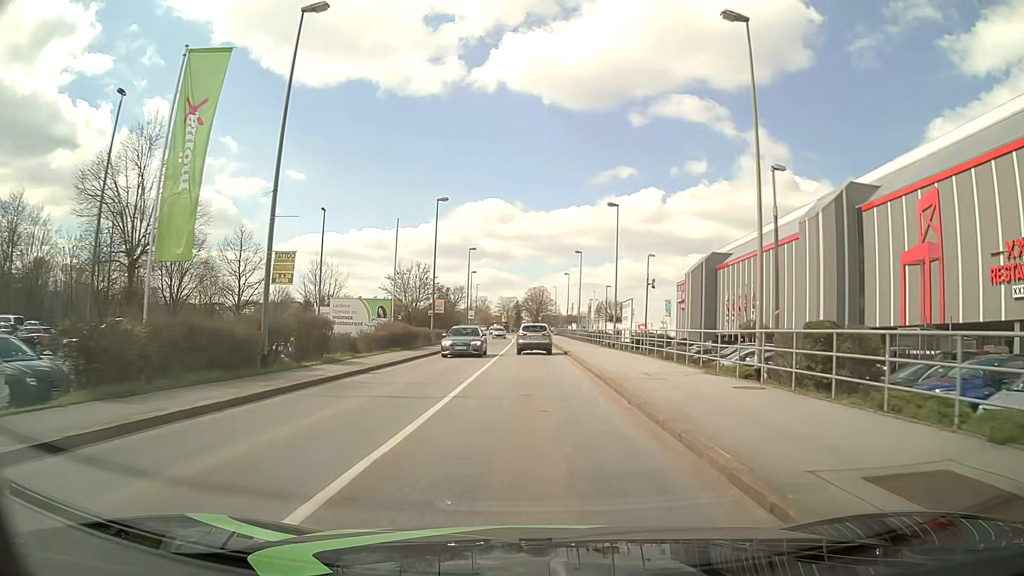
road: tertiary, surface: asphalt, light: Day
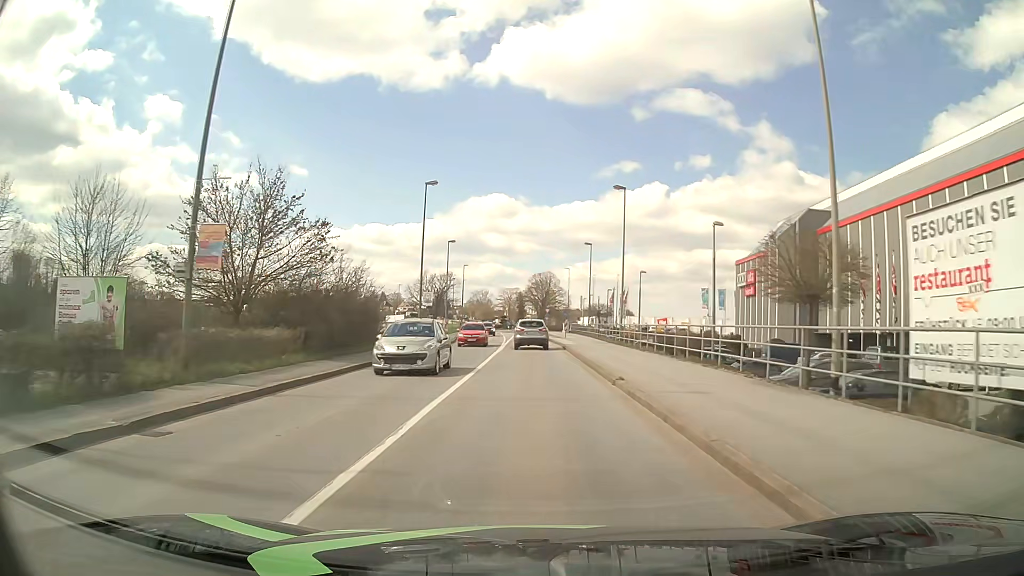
(-0.1, +34.4) m; 0°
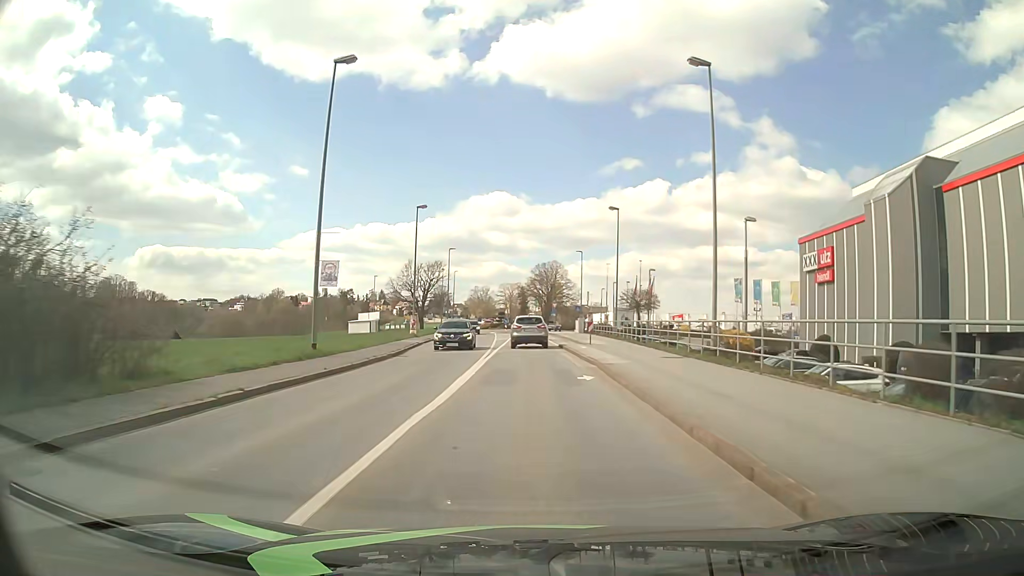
(0.0, +21.5) m; 0°
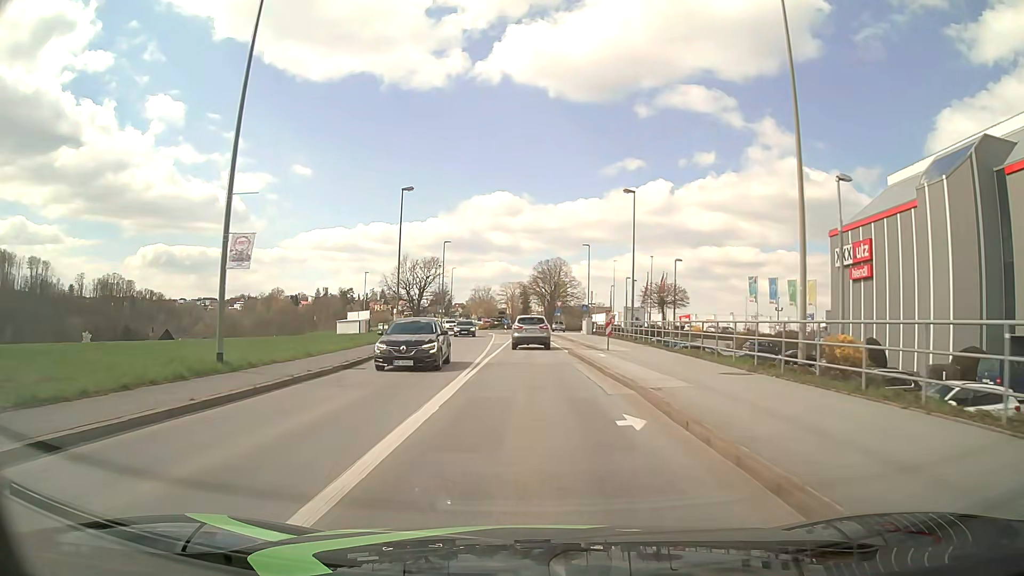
(0.0, +7.1) m; 0°
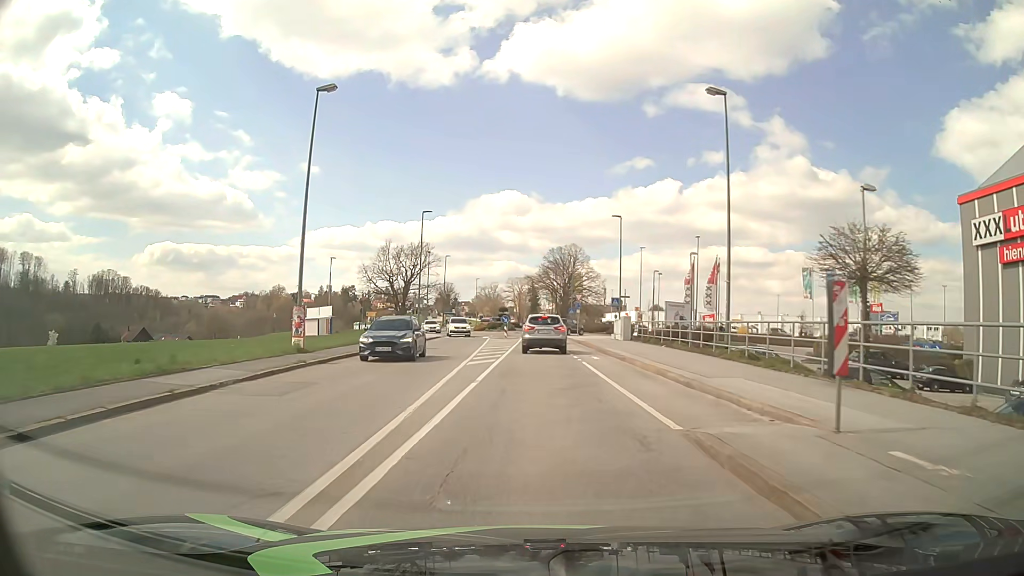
(-0.1, +20.3) m; 0°
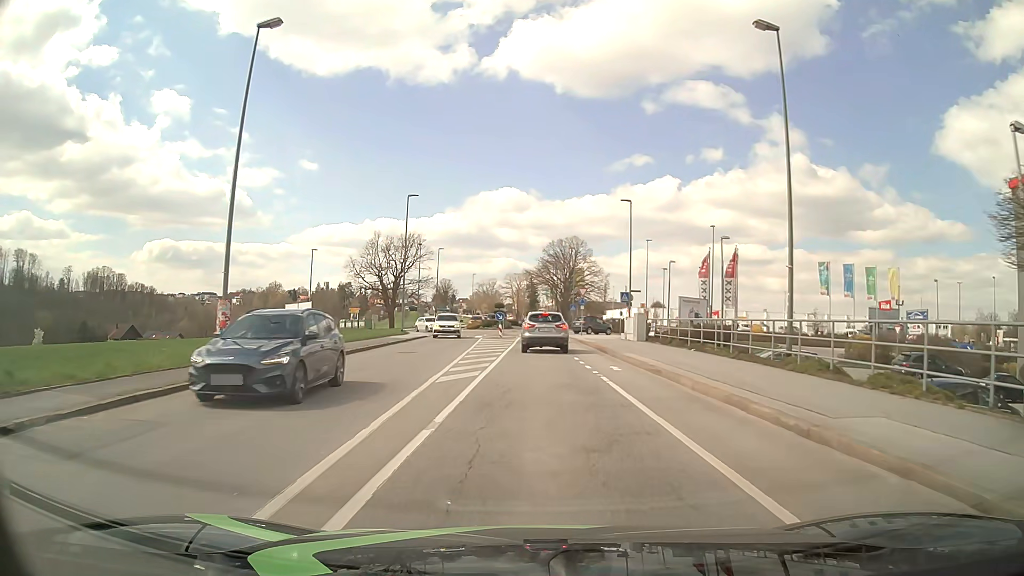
(0.0, +6.1) m; 0°
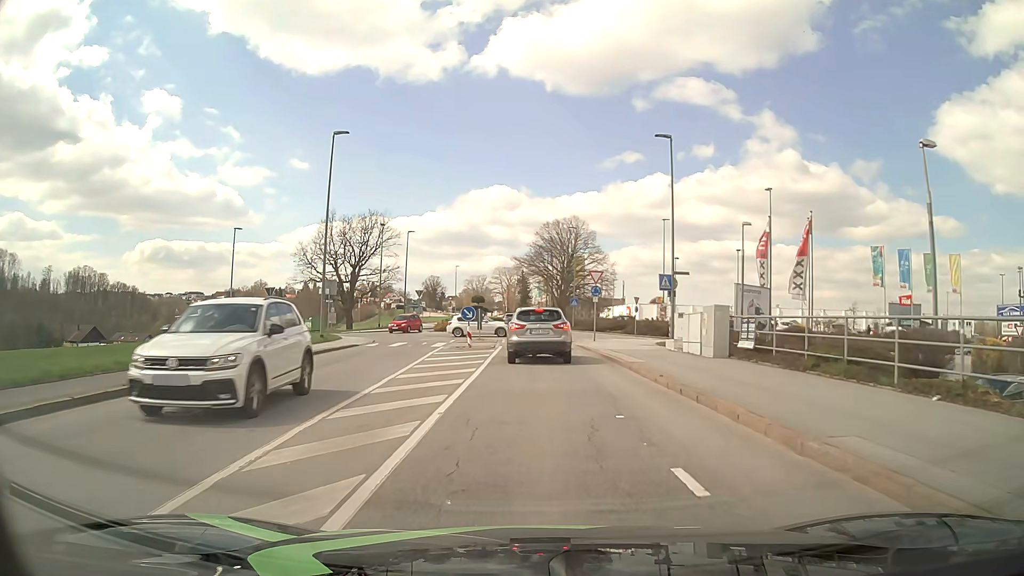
(+0.2, +17.0) m; +1°
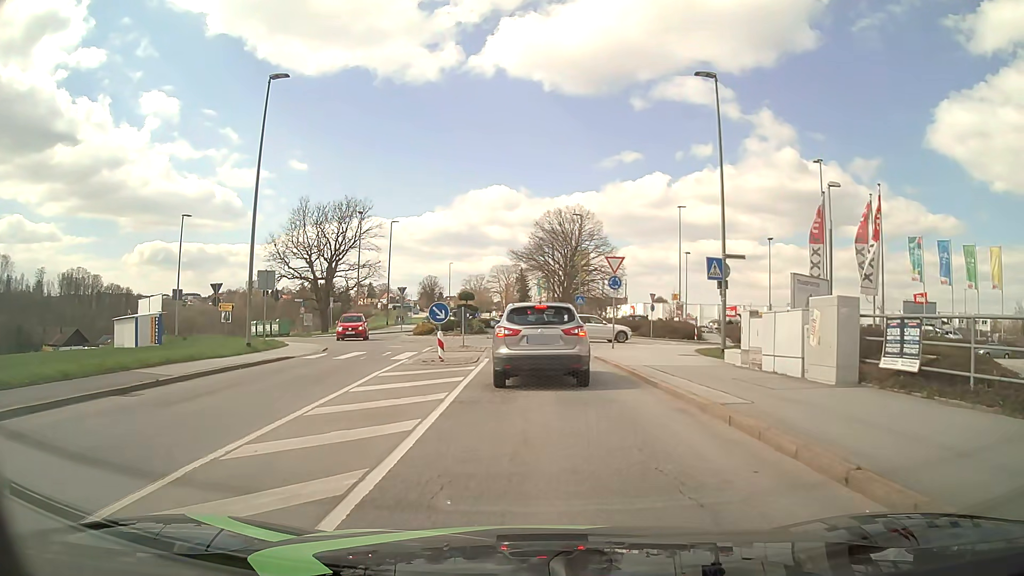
(0.0, +8.1) m; 0°
(0, +10) (0, +20) (+1, +30) (+5, +39) (+4, +49) (0, +58) (-2, +68) (-3, +78) (-3, +88) (-4, +98) m
